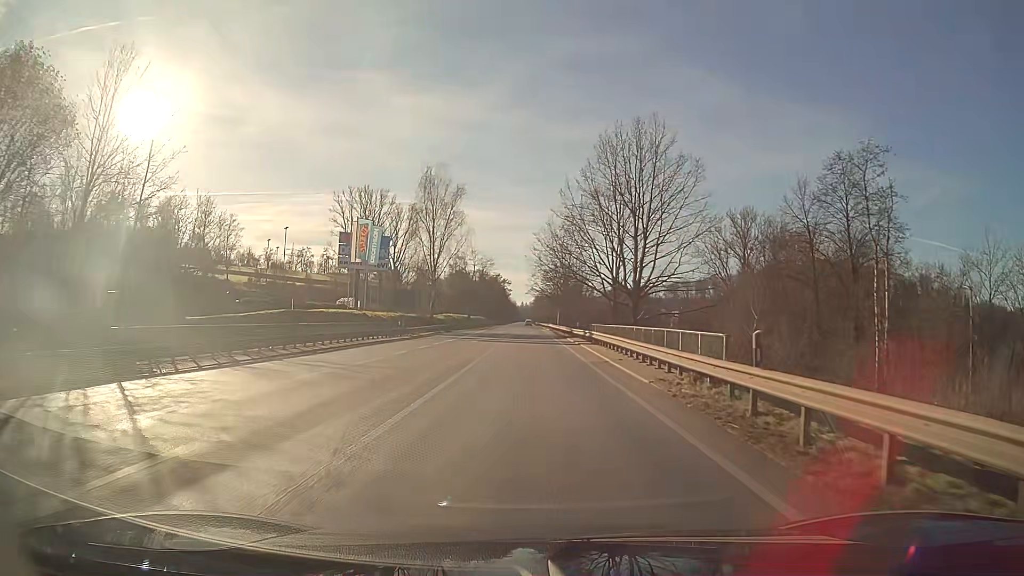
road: primary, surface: asphalt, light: Day
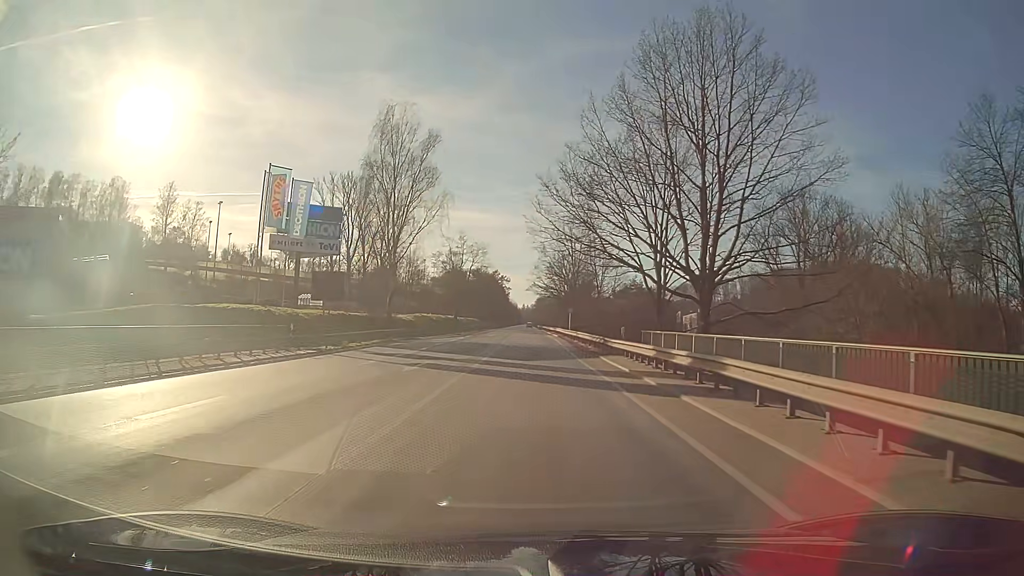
(0.0, +24.0) m; 0°
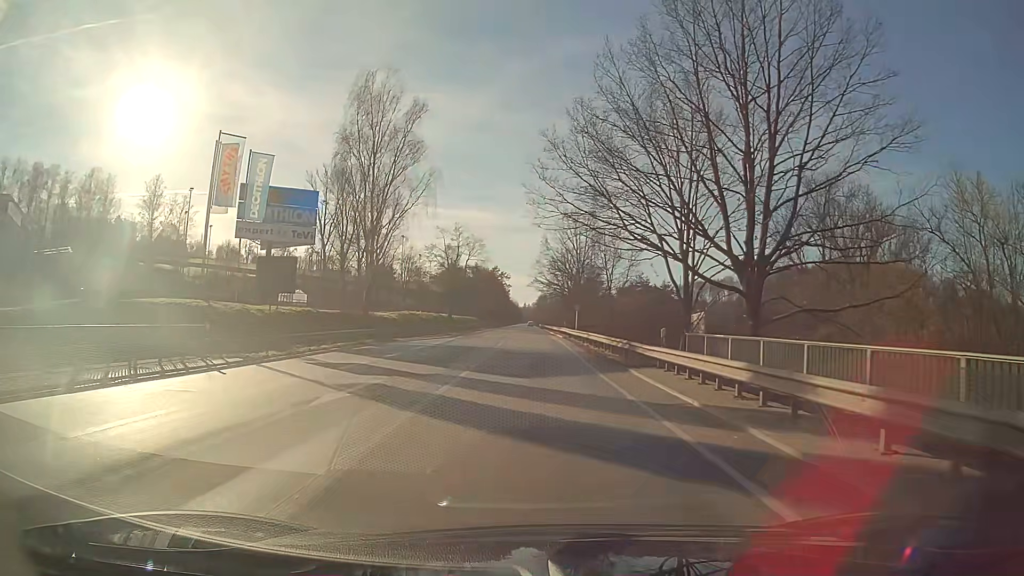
(0.0, +8.0) m; 0°
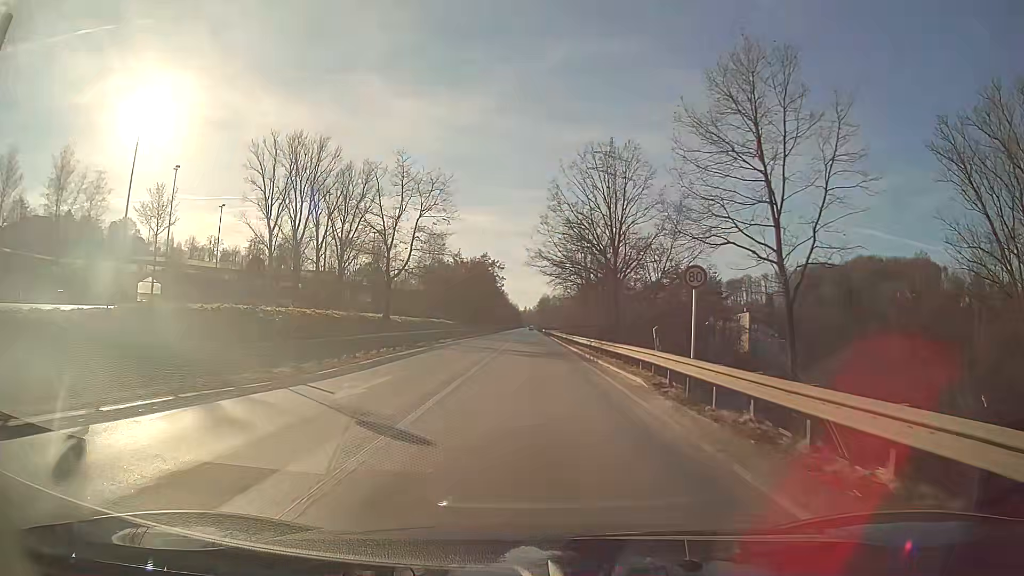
(+0.1, +40.6) m; 0°
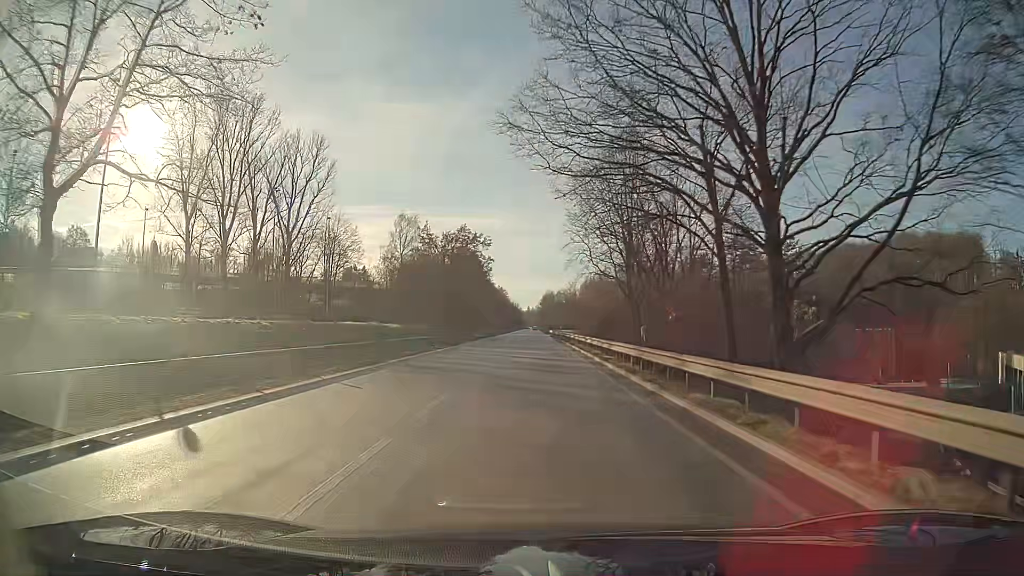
(-0.1, +38.6) m; -1°
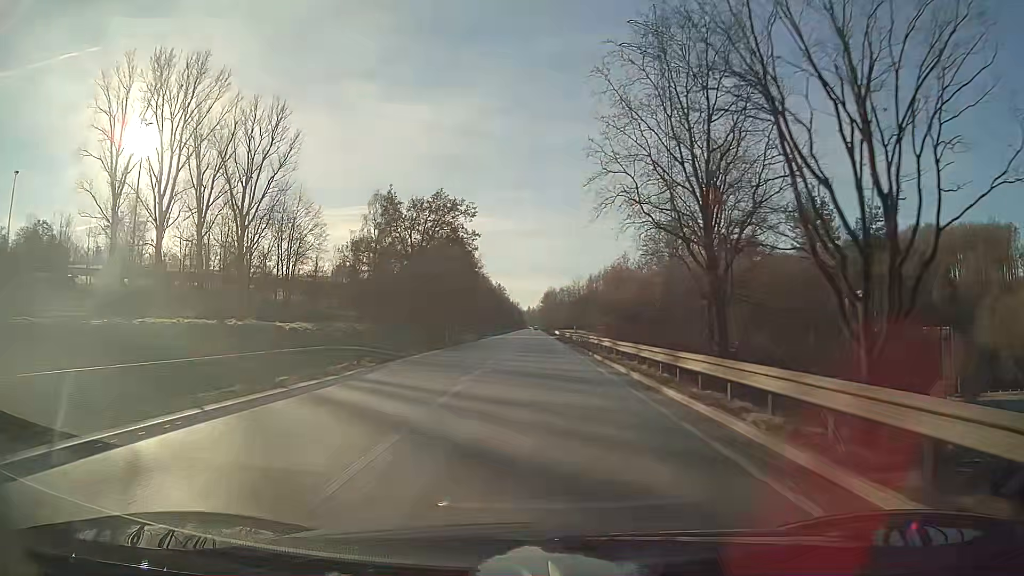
(0.0, +23.3) m; 0°
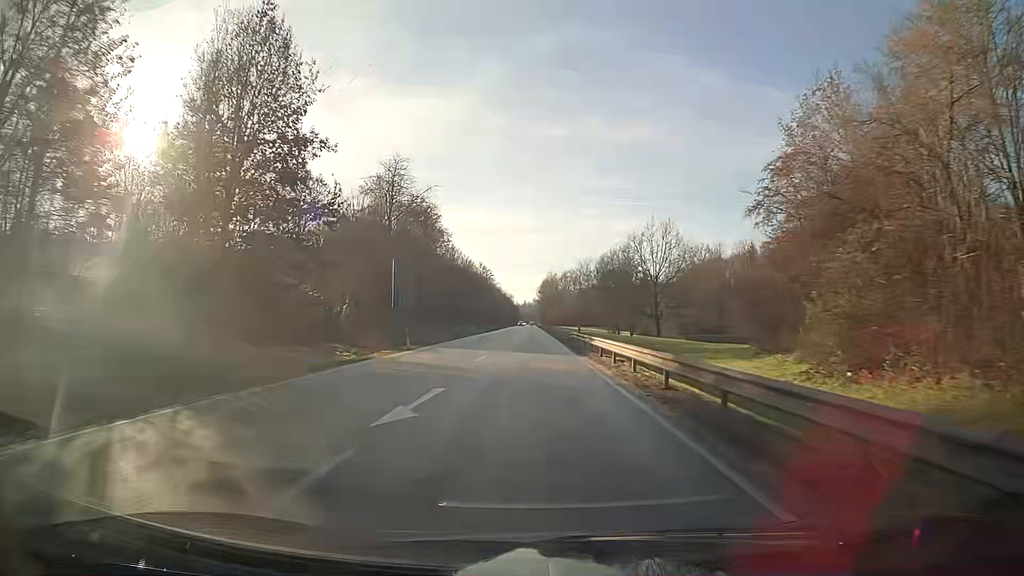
(+0.1, +62.5) m; 0°
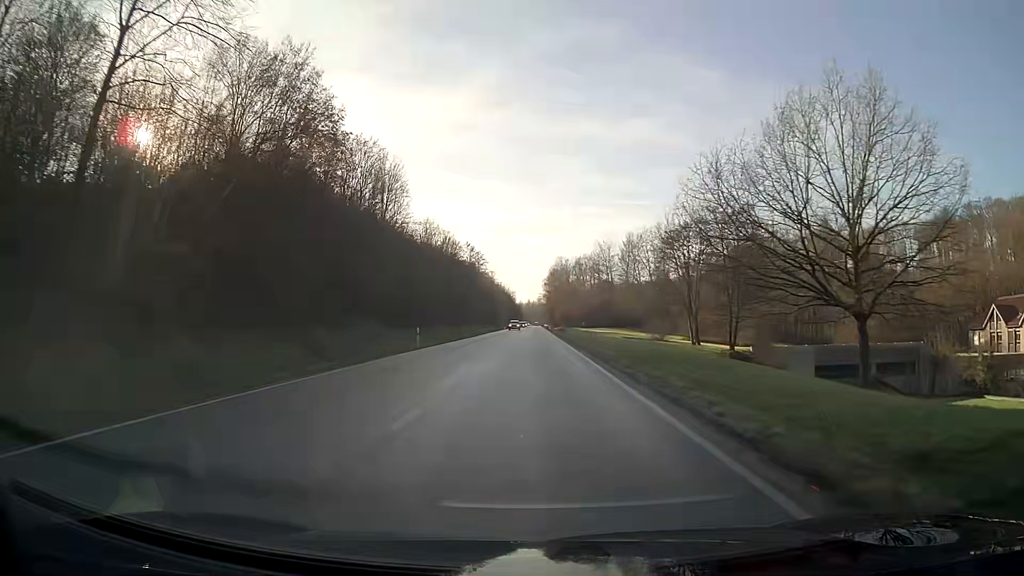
(-0.2, +50.6) m; 0°
